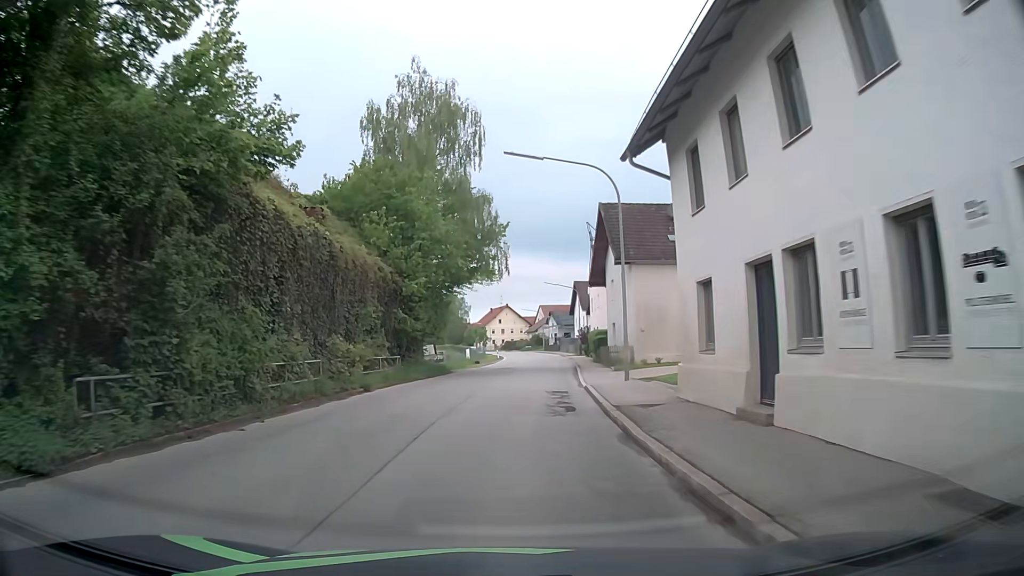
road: secondary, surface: asphalt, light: Day
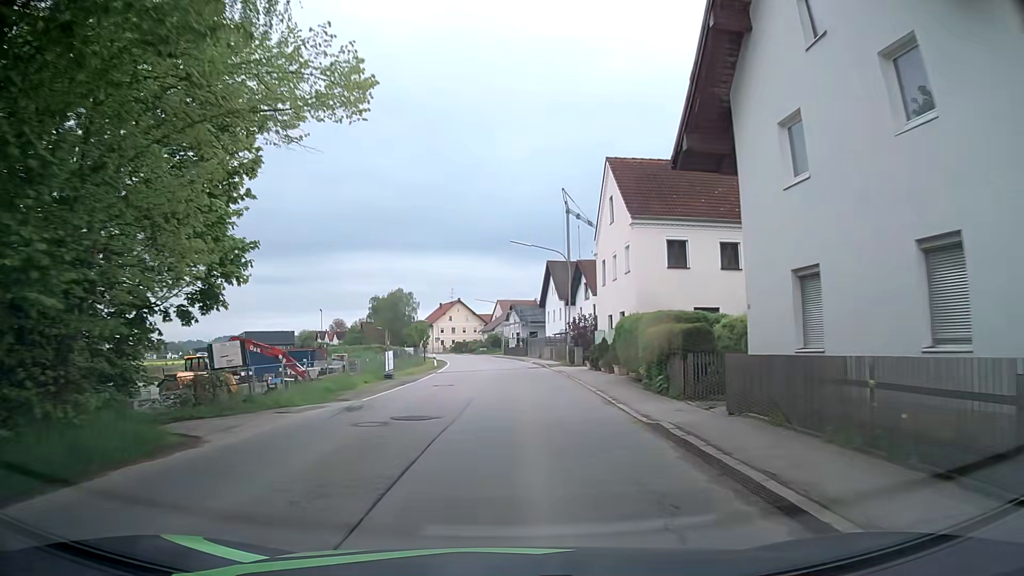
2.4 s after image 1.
(+0.6, +28.6) m; +4°
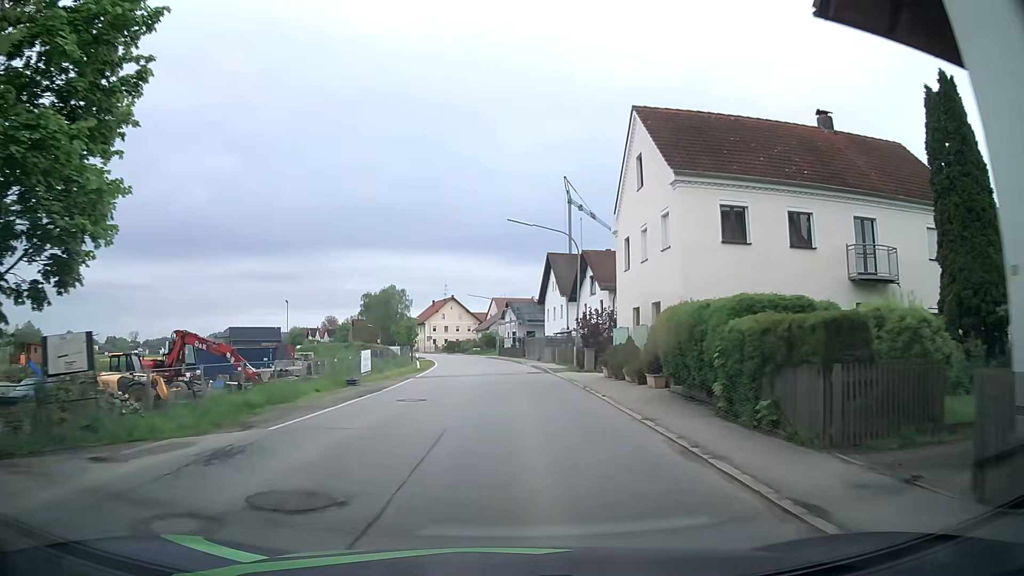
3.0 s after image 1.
(-0.1, +7.2) m; 0°
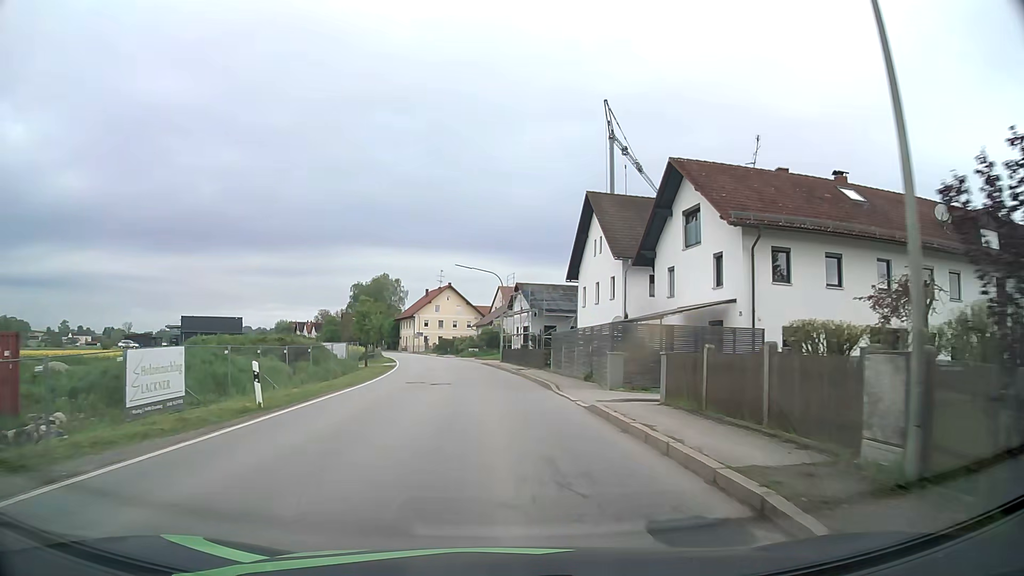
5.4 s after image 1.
(+0.2, +28.9) m; -1°
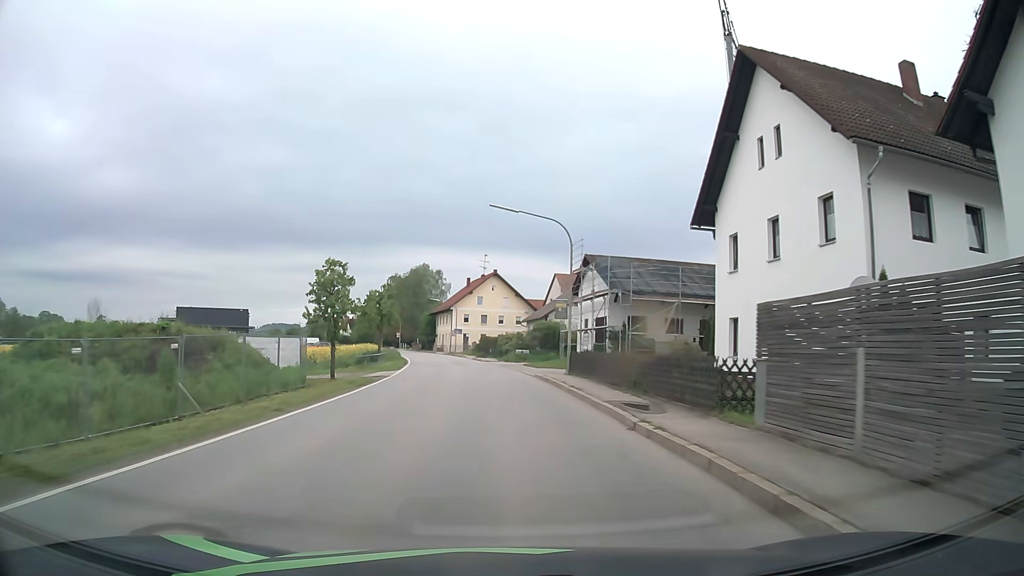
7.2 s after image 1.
(-0.5, +22.0) m; -3°
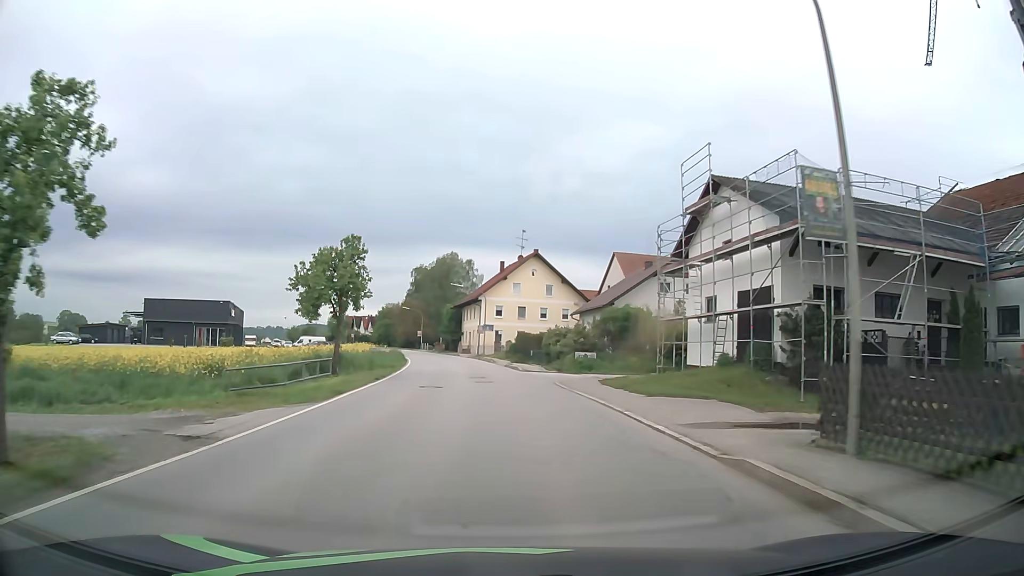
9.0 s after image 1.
(-1.0, +22.6) m; -4°
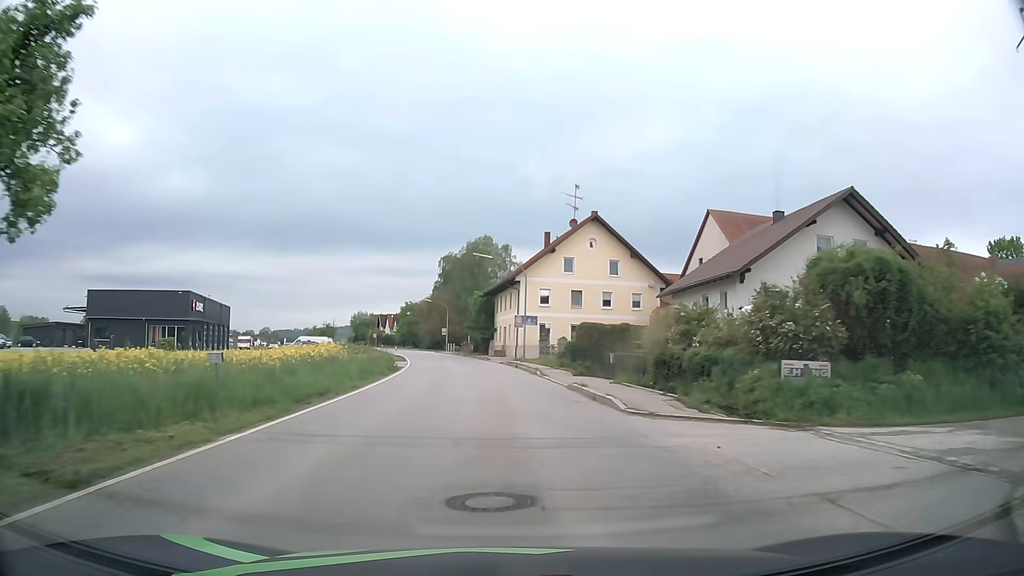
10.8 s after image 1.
(-0.5, +23.1) m; -3°
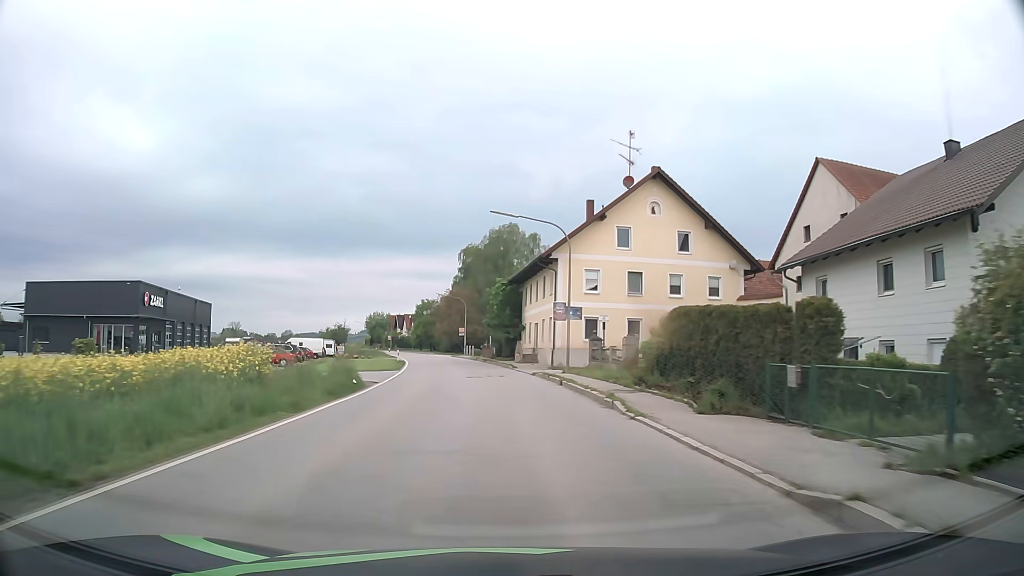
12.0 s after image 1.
(-0.3, +15.8) m; -2°
(0, +10) (0, +20) (-1, +30) (-2, +40) (-3, +50) (-5, +60) (-6, +70) (-8, +79) (-10, +89) (-12, +99) m
